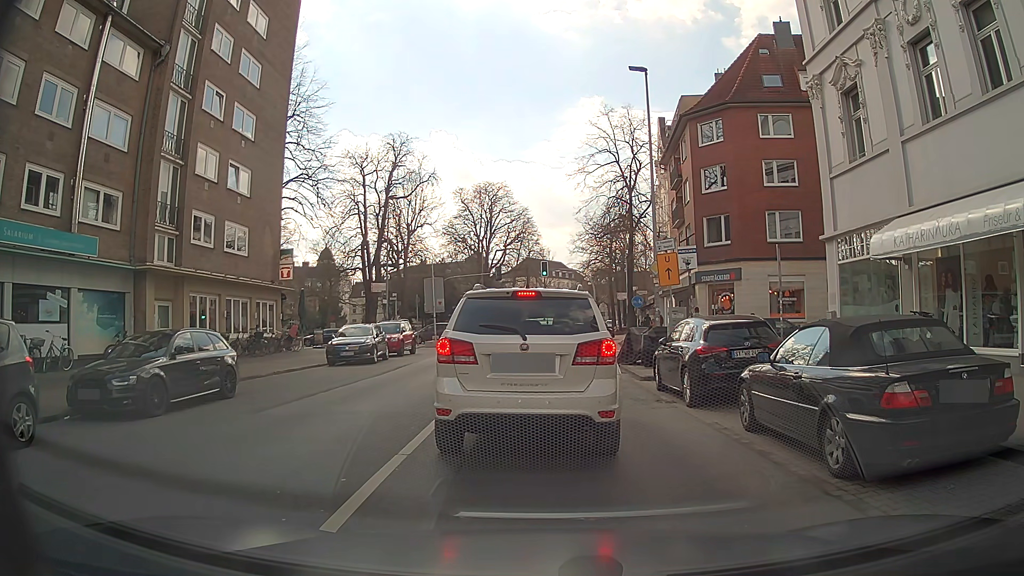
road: secondary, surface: asphalt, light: Day
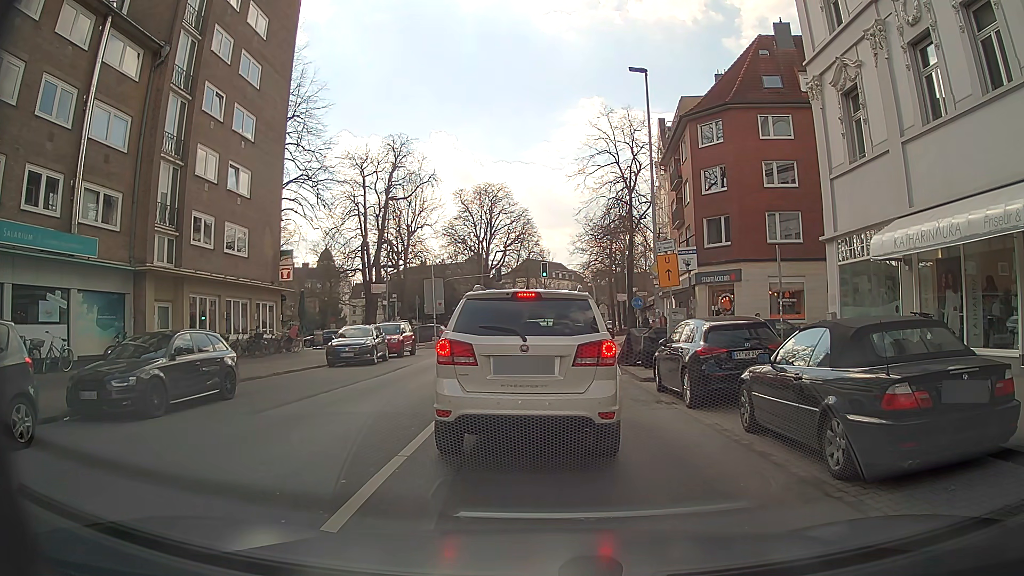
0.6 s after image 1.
(0.0, 0.0) m; 0°
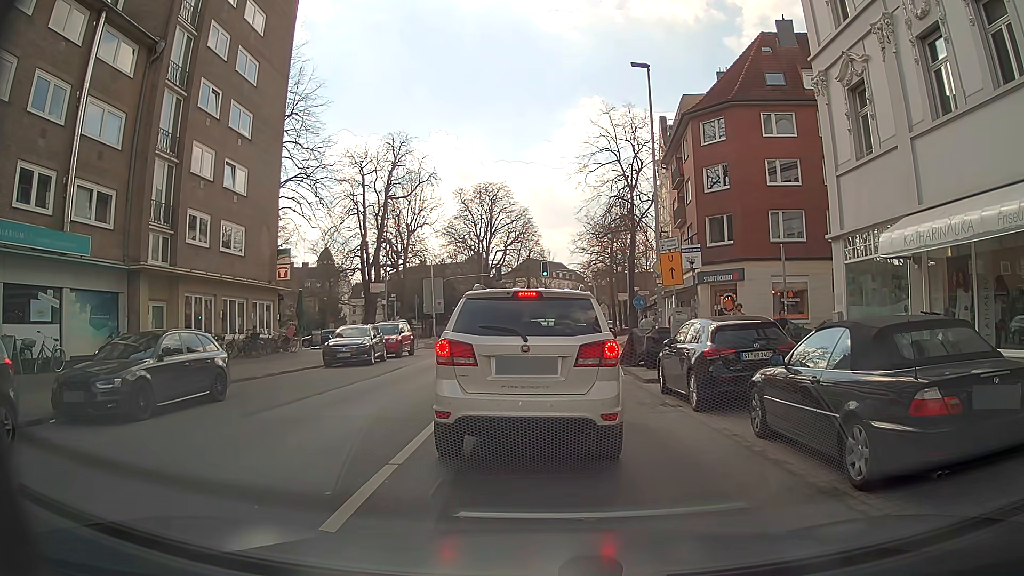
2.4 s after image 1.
(0.0, +0.4) m; 0°
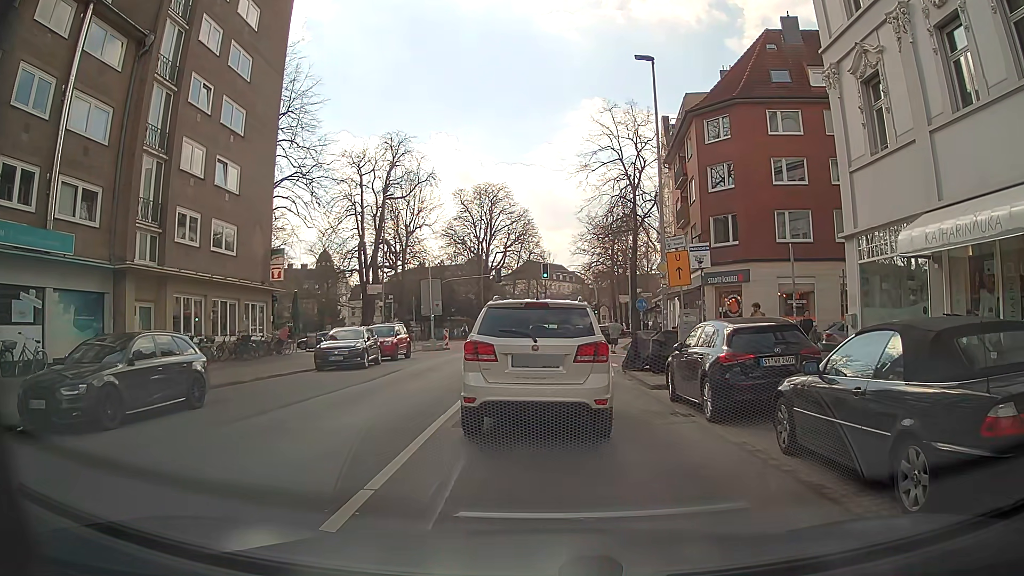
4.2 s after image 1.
(0.0, +1.0) m; 0°
